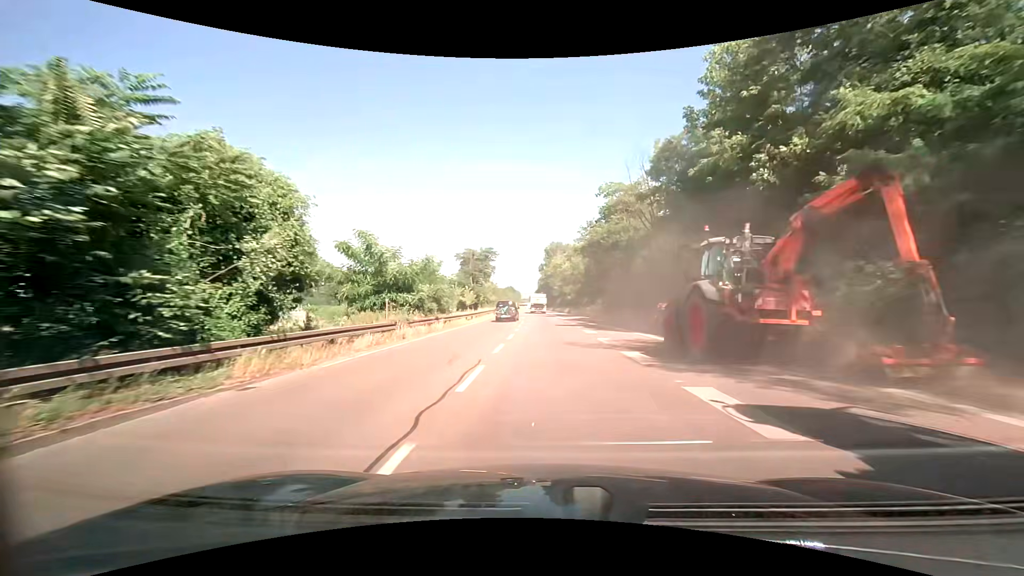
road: trunk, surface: asphalt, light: Day
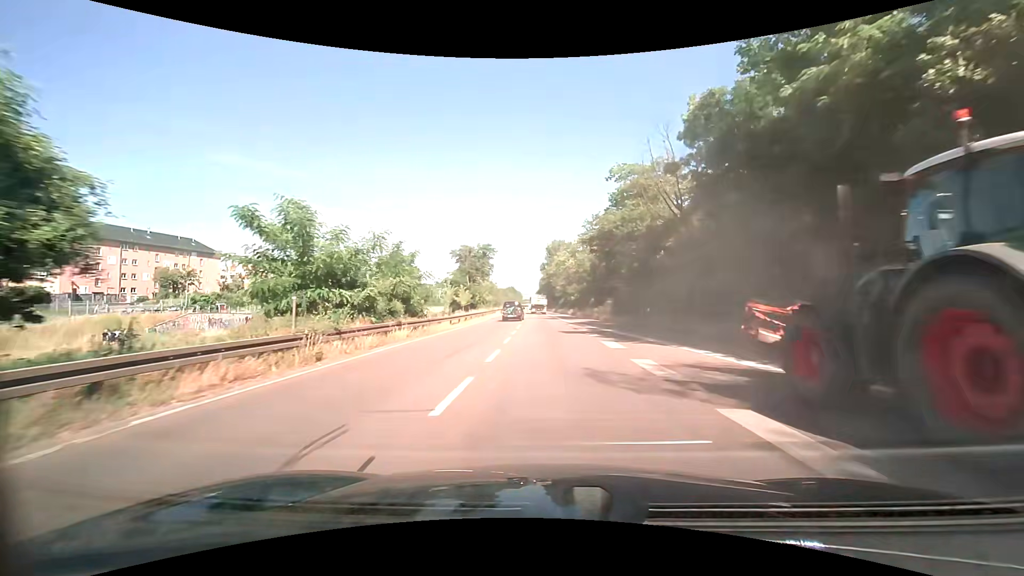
(0.0, +7.8) m; 0°
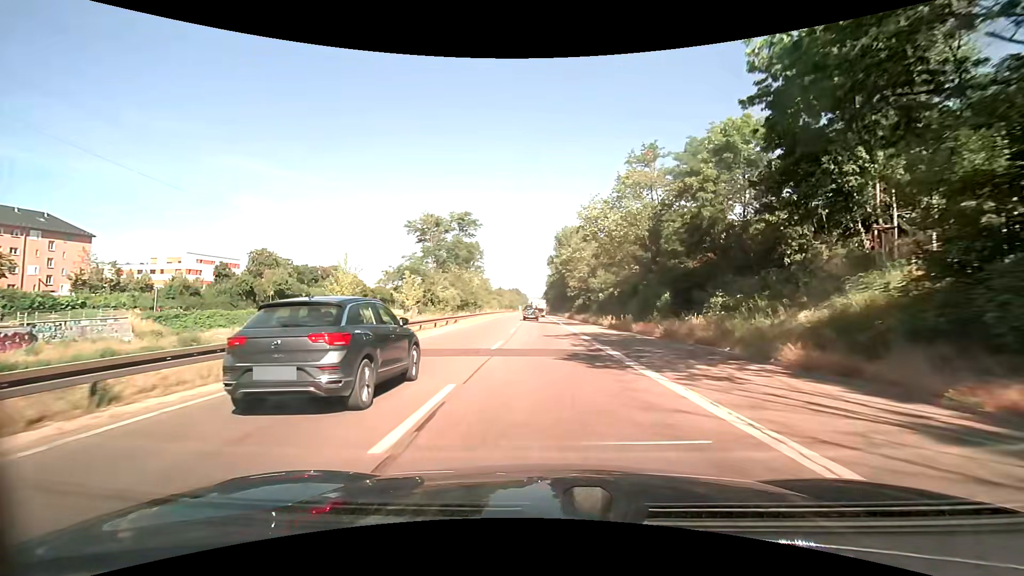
(-0.4, +40.0) m; -1°
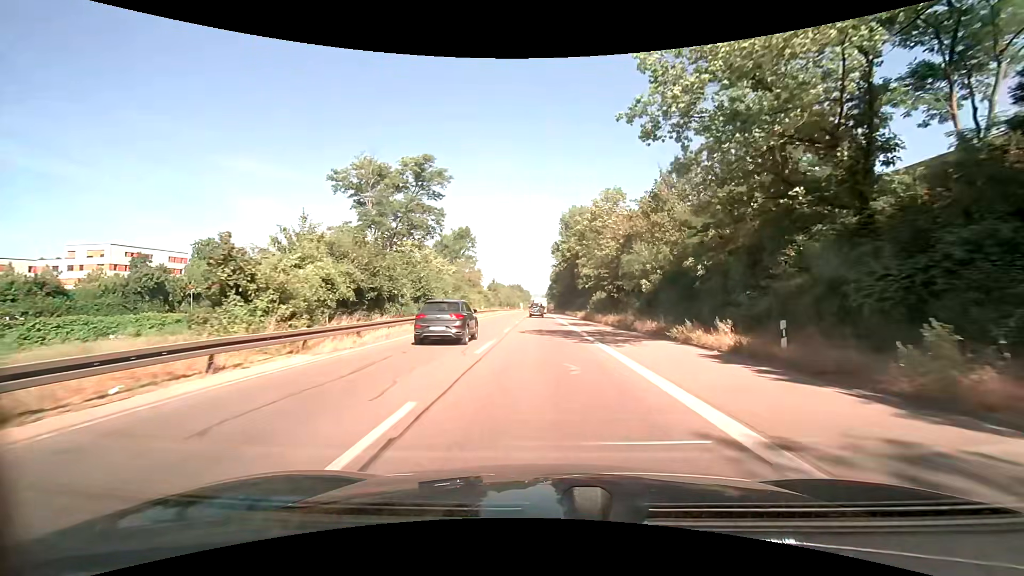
(-0.2, +25.5) m; 0°
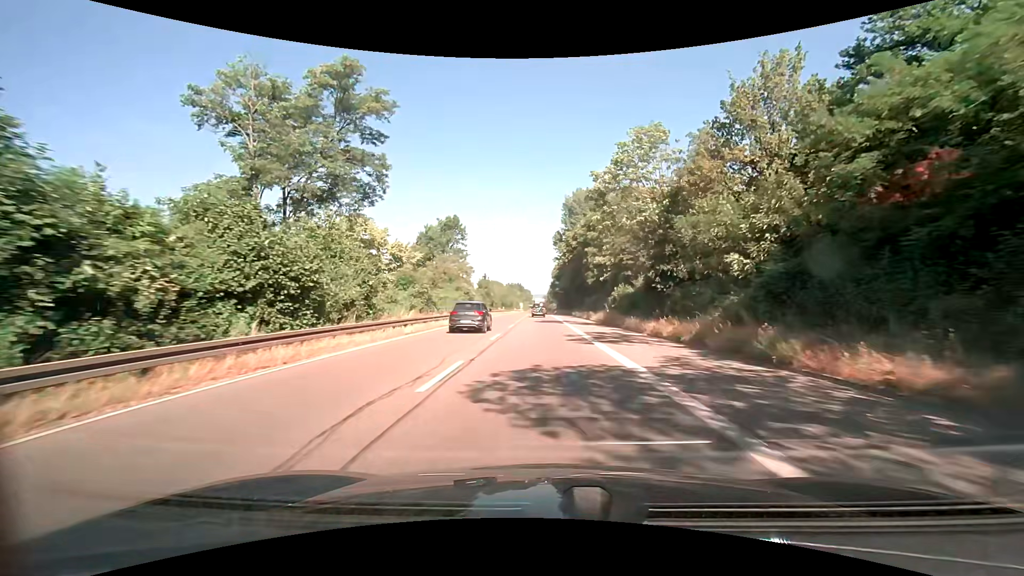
(-0.1, +17.7) m; 0°
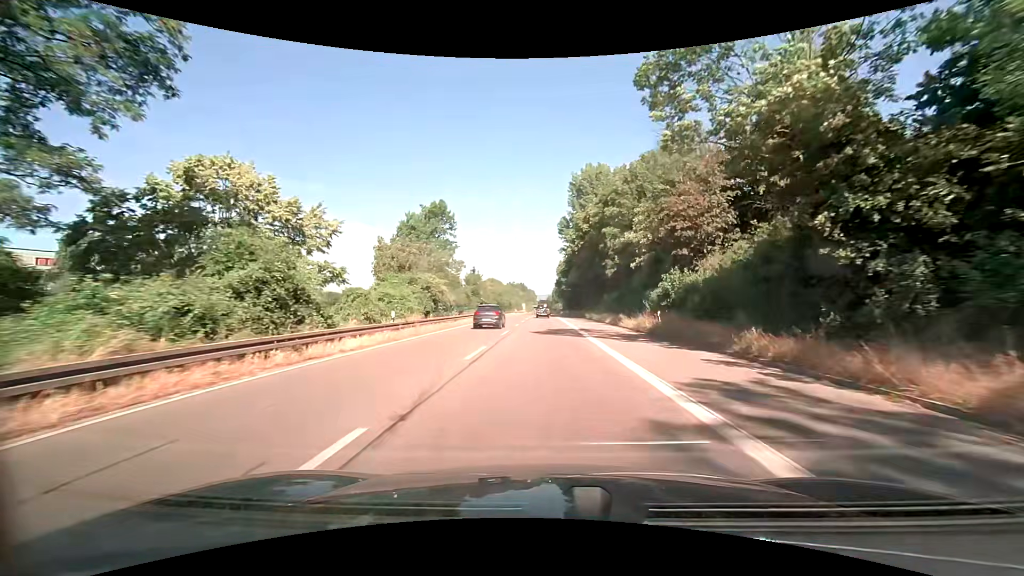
(0.0, +18.2) m; 0°
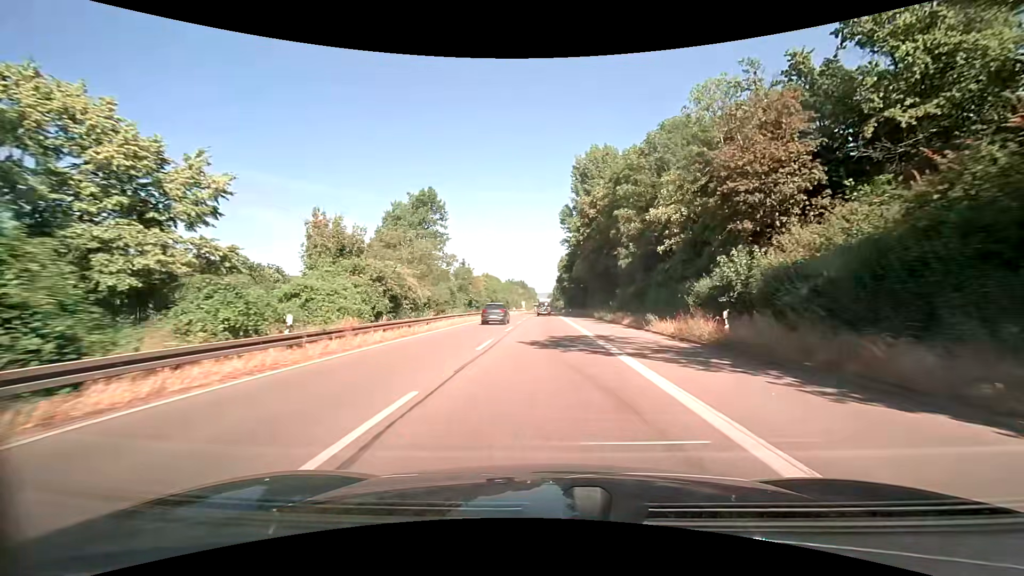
(0.0, +9.3) m; -1°
